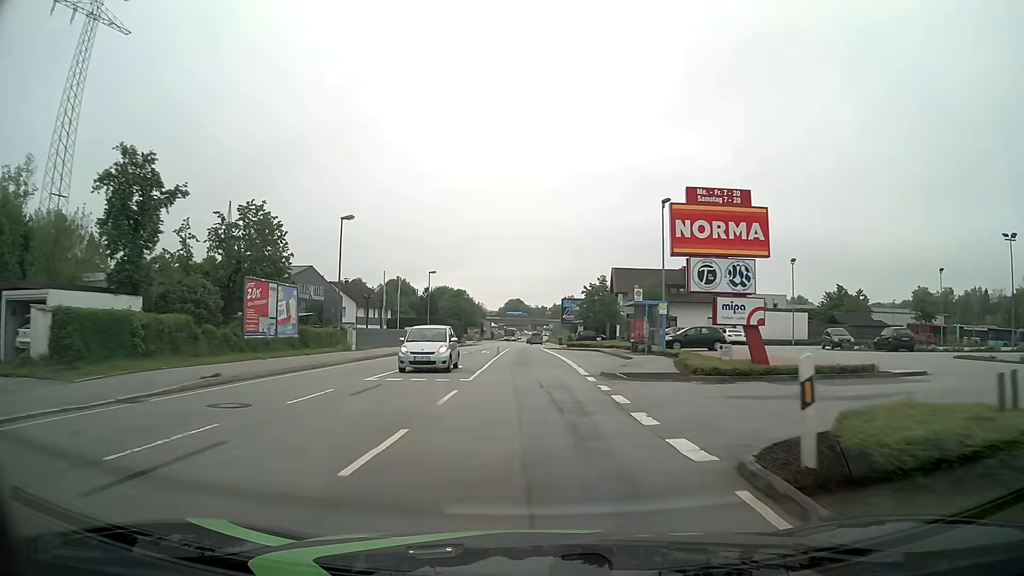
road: primary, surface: asphalt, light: Day
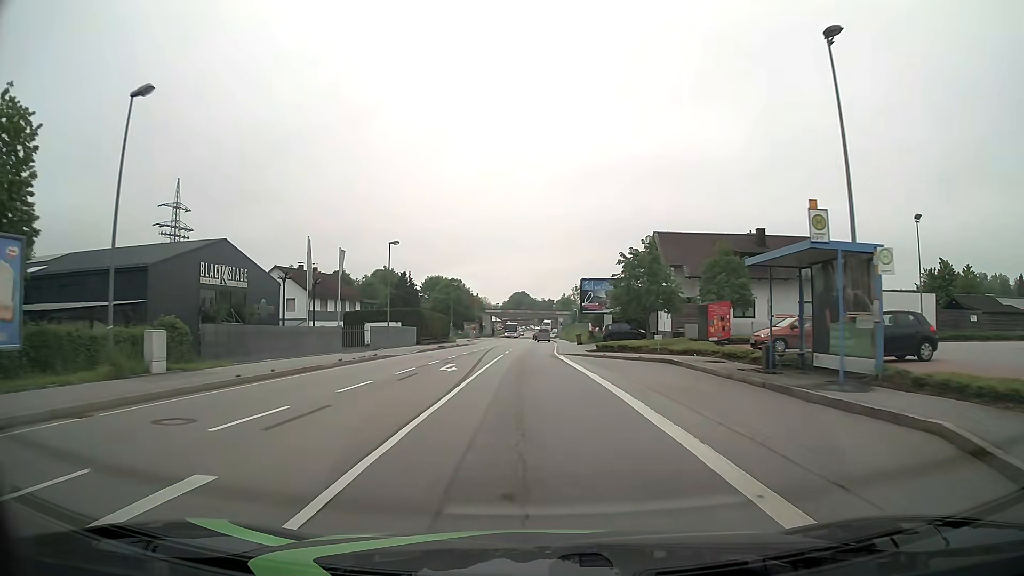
(0.0, +23.0) m; -1°
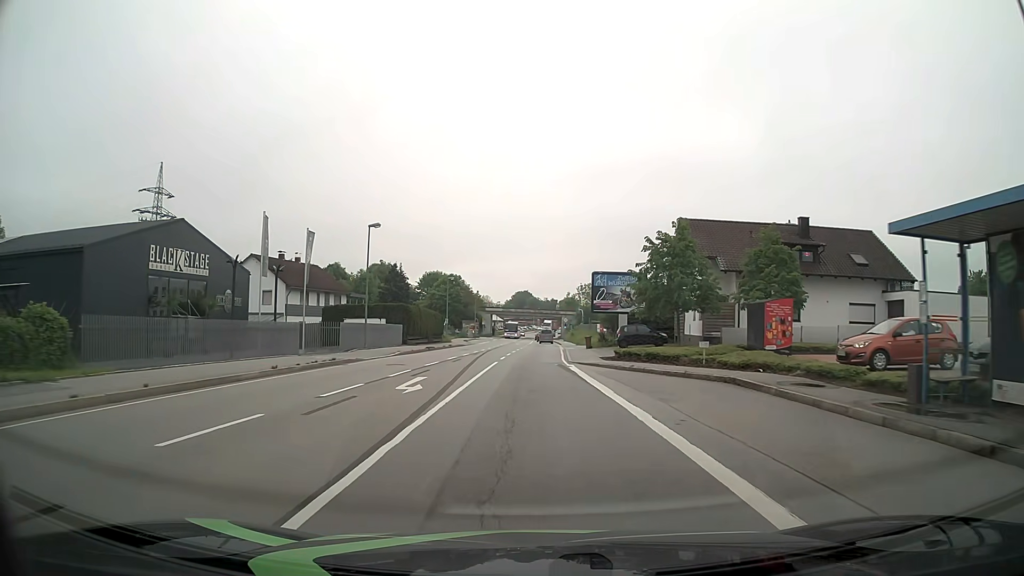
(+0.1, +7.7) m; +1°
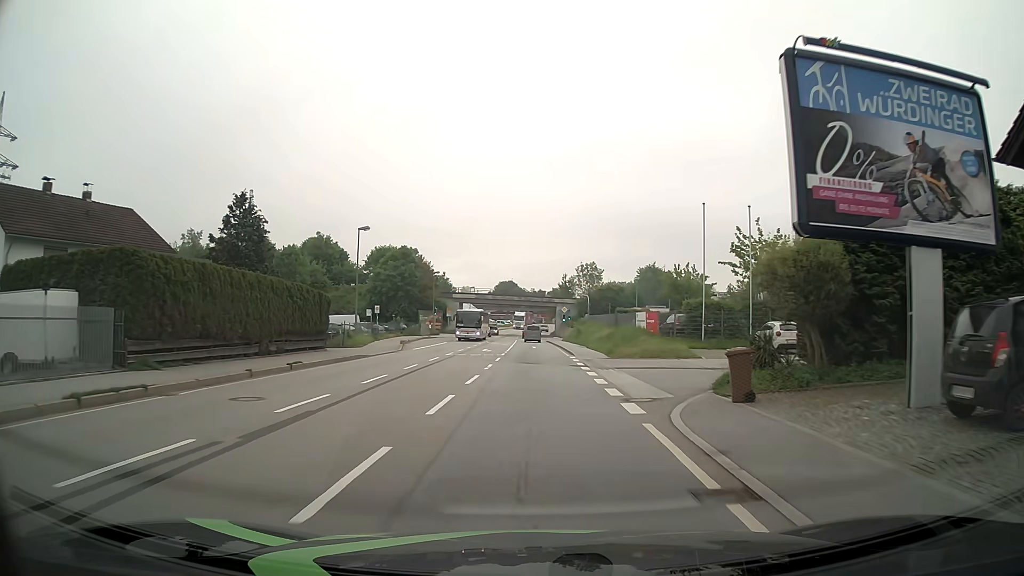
(+0.2, +38.4) m; +1°
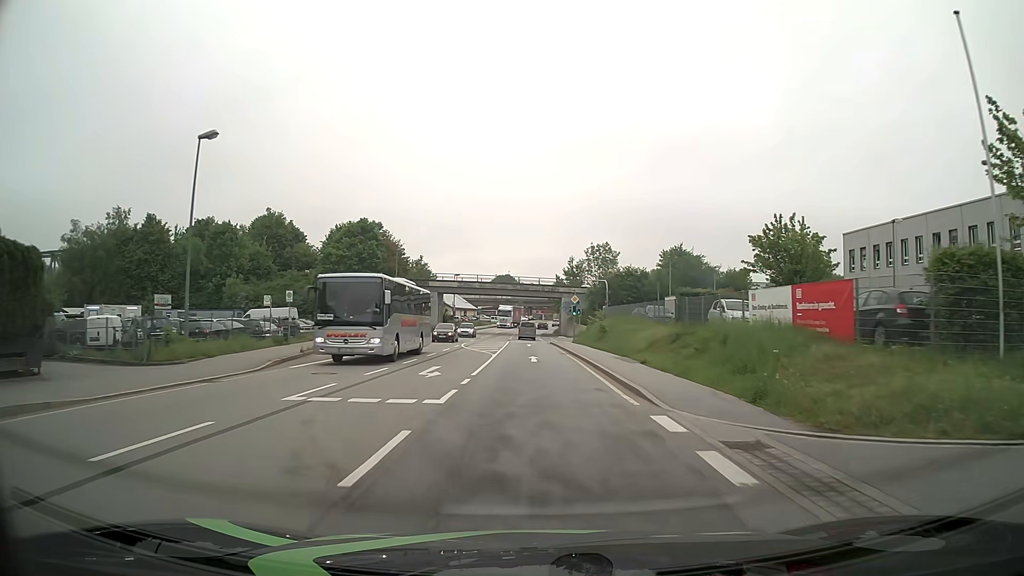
(+0.1, +23.0) m; +1°
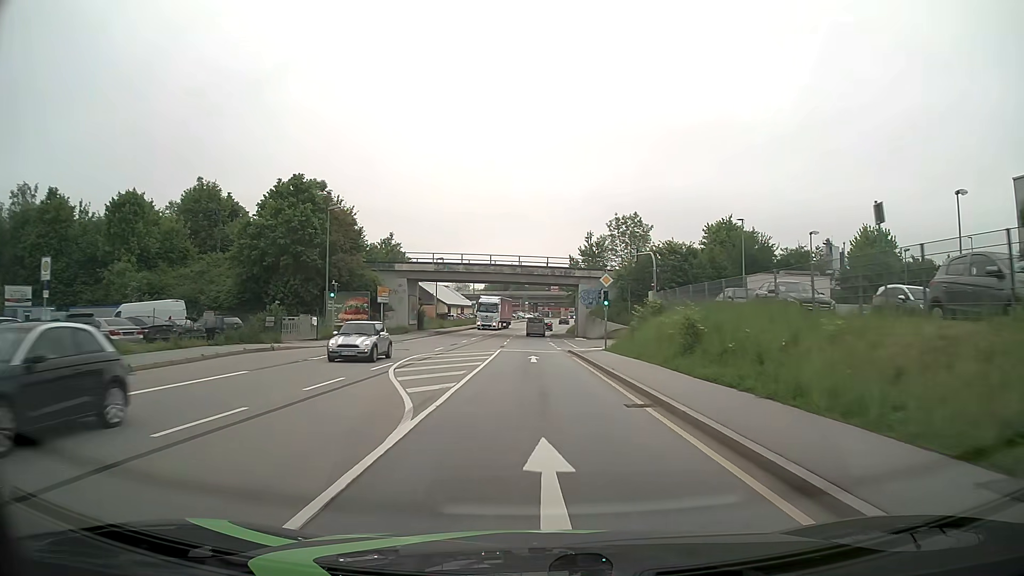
(-0.1, +23.0) m; -1°
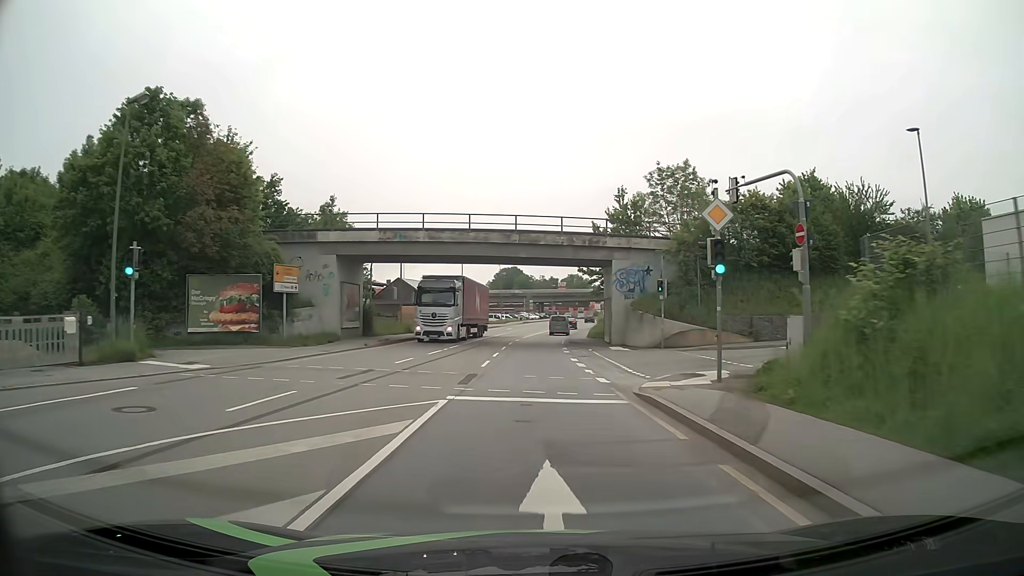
(-0.1, +22.9) m; 0°
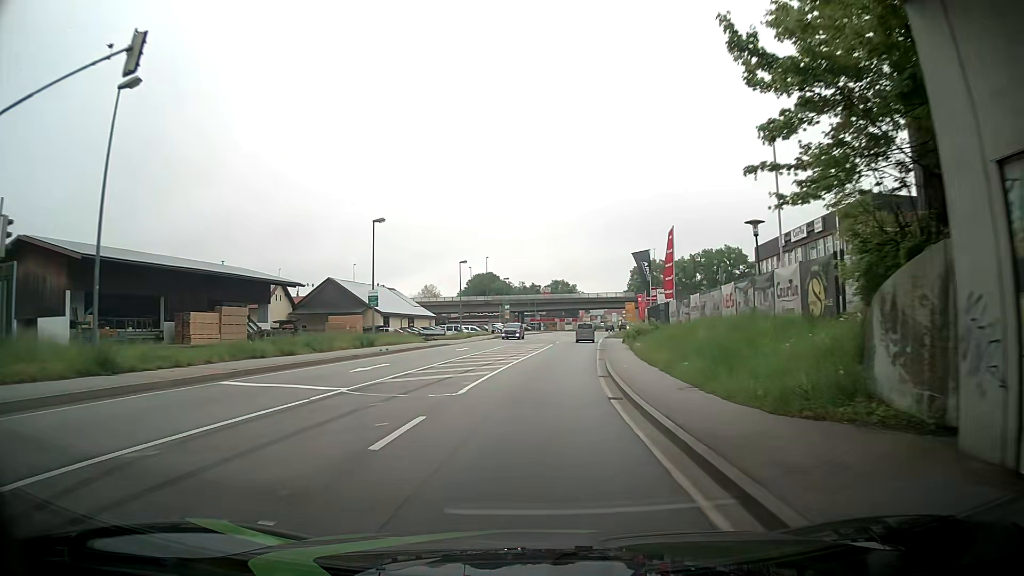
(+0.3, +38.0) m; +1°
(0, +10) (0, +20) (+1, +30) (+2, +40) (+3, +50) (+4, +60) (+5, +70) (+6, +80) (+8, +90) (+9, +99) m
